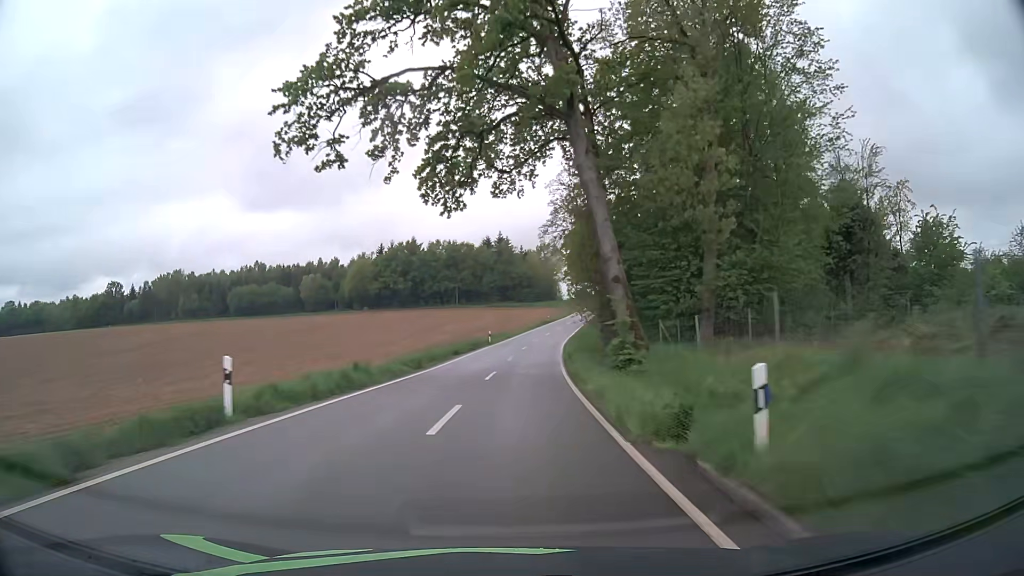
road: tertiary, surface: asphalt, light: Day
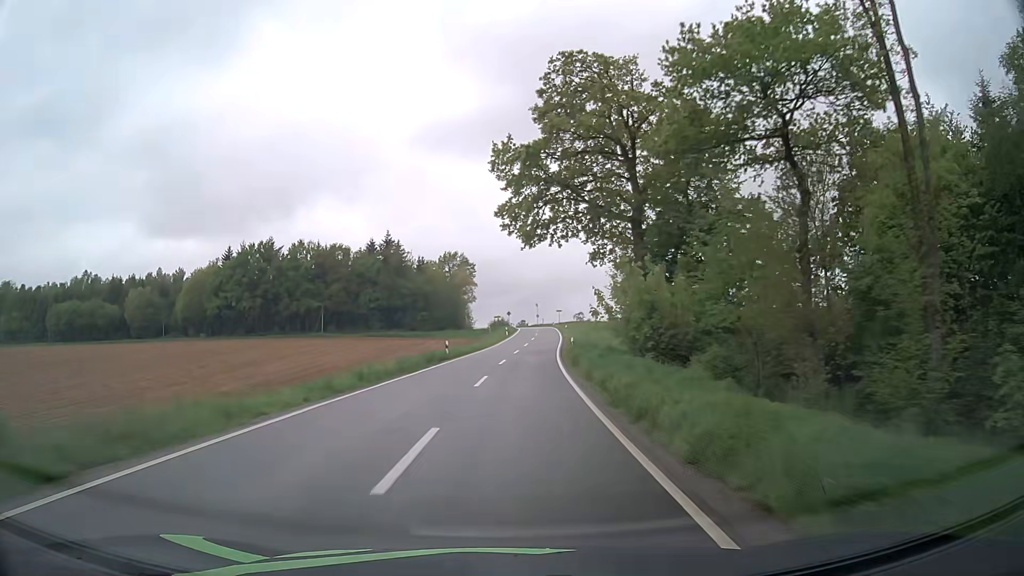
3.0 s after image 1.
(+4.2, +62.9) m; +8°
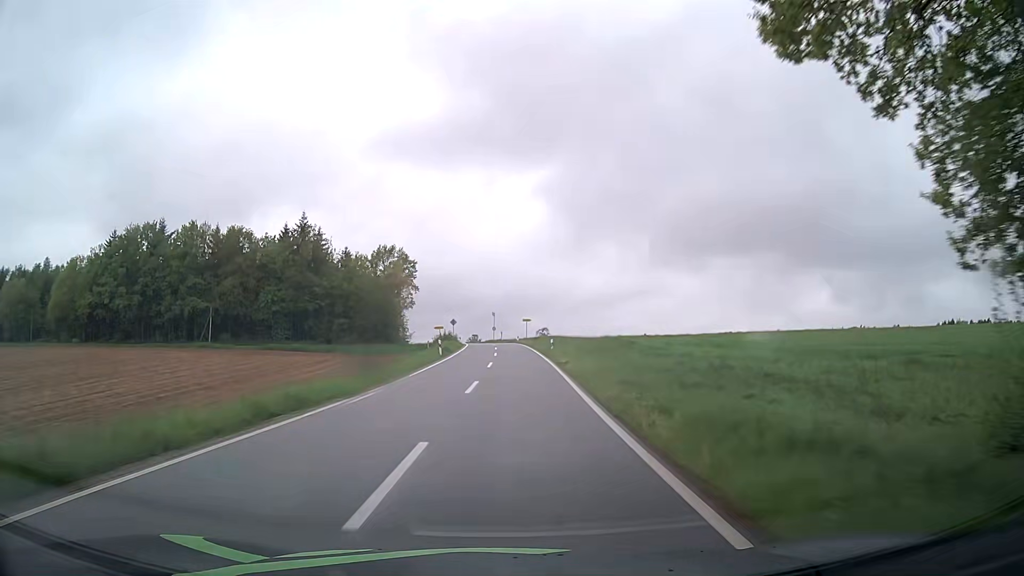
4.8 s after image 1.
(+1.1, +36.6) m; +3°
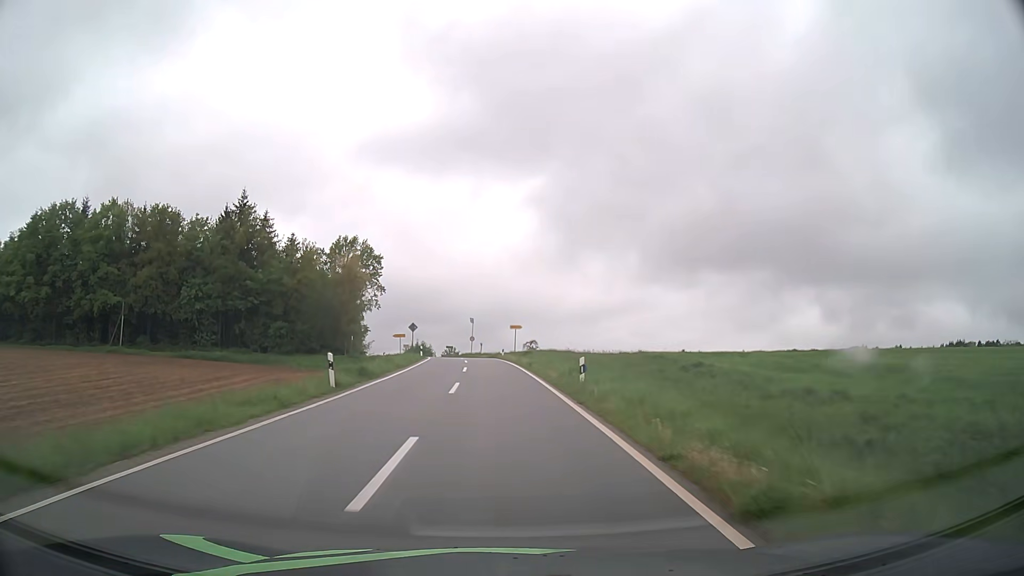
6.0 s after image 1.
(+0.4, +23.2) m; +2°
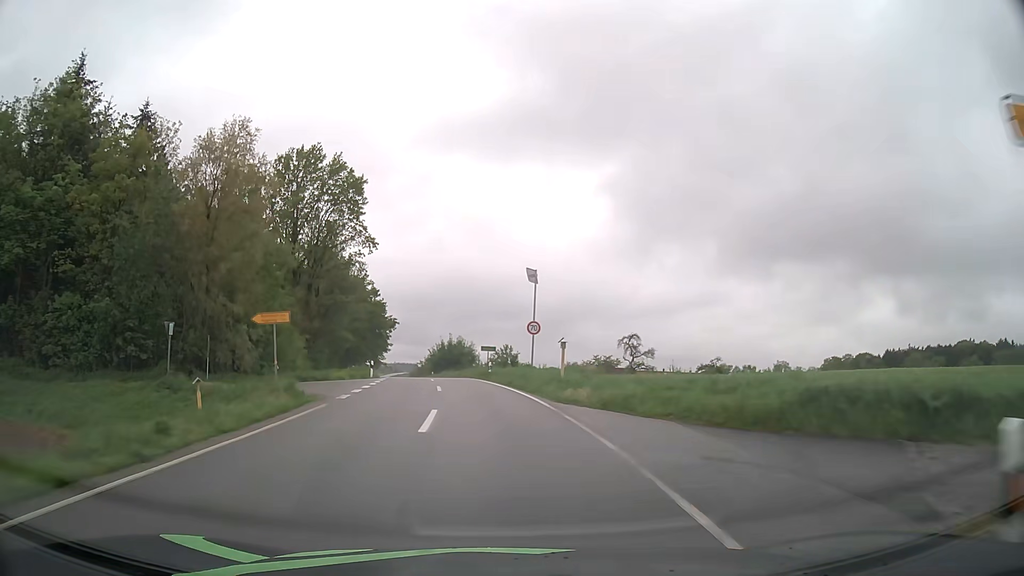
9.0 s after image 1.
(-2.2, +54.4) m; -6°
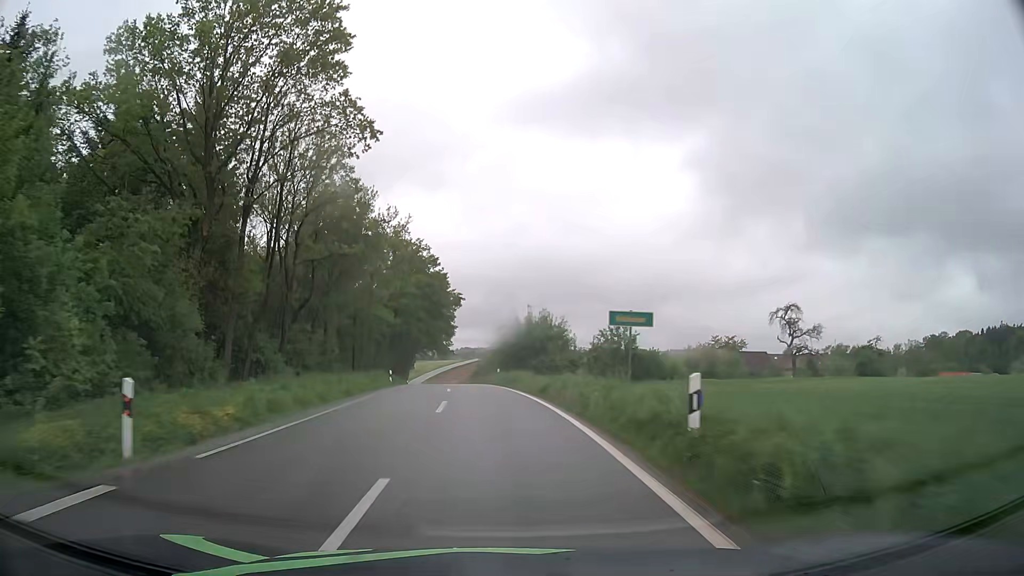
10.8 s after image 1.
(-2.0, +31.9) m; -7°
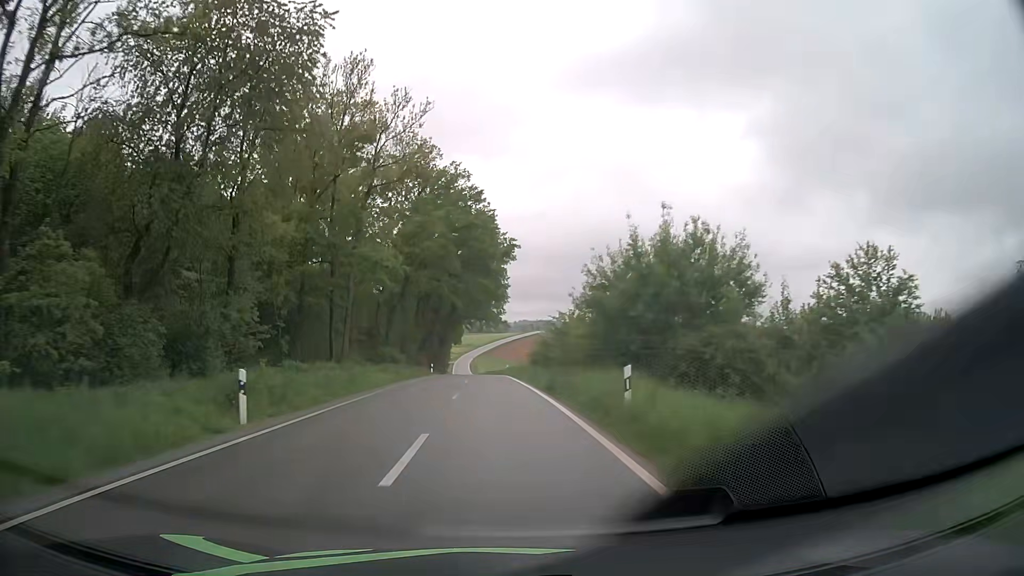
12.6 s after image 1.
(-1.5, +32.5) m; -5°
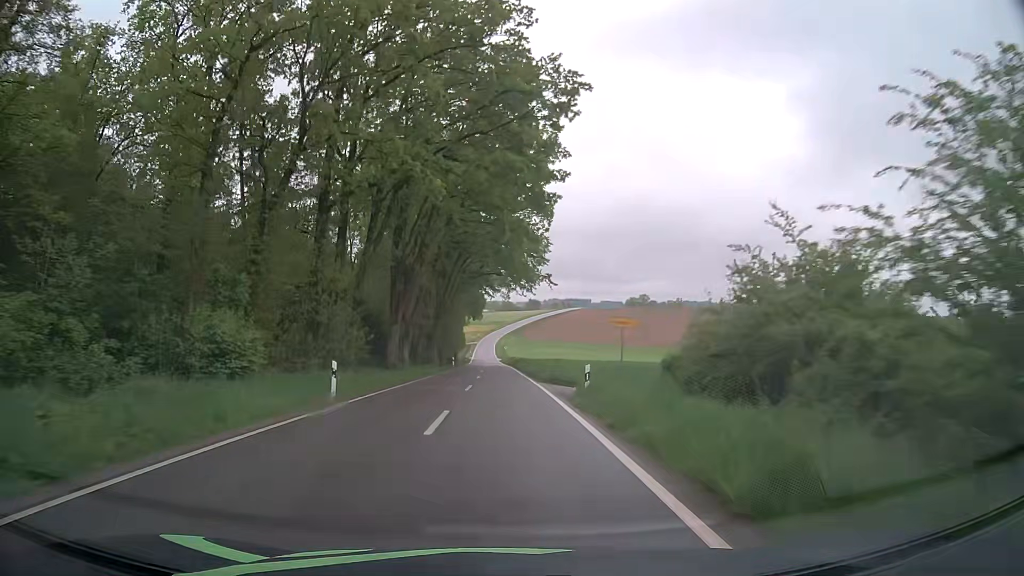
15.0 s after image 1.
(-1.3, +44.3) m; -3°
(0, +10) (0, +20) (0, +30) (0, +40) (0, +50) (0, +60) (-1, +70) (-1, +80) (-1, +90) (-1, +100) m
